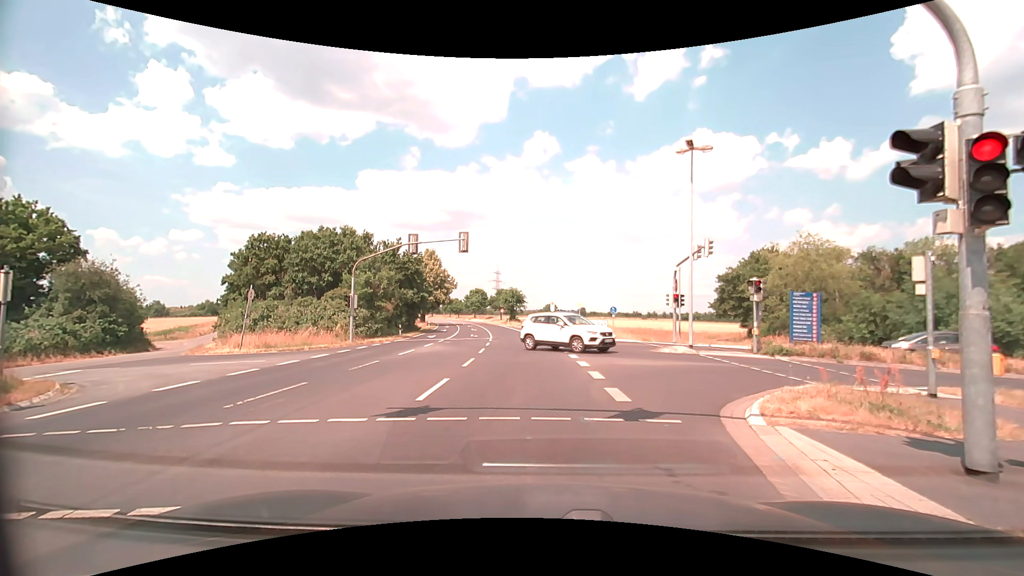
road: secondary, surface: asphalt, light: Day
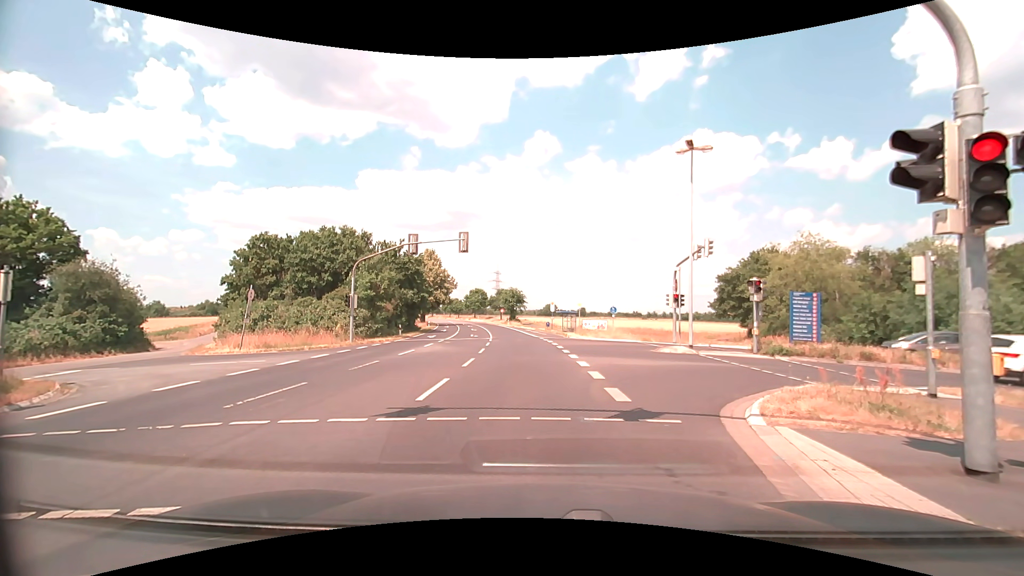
(0.0, 0.0) m; 0°
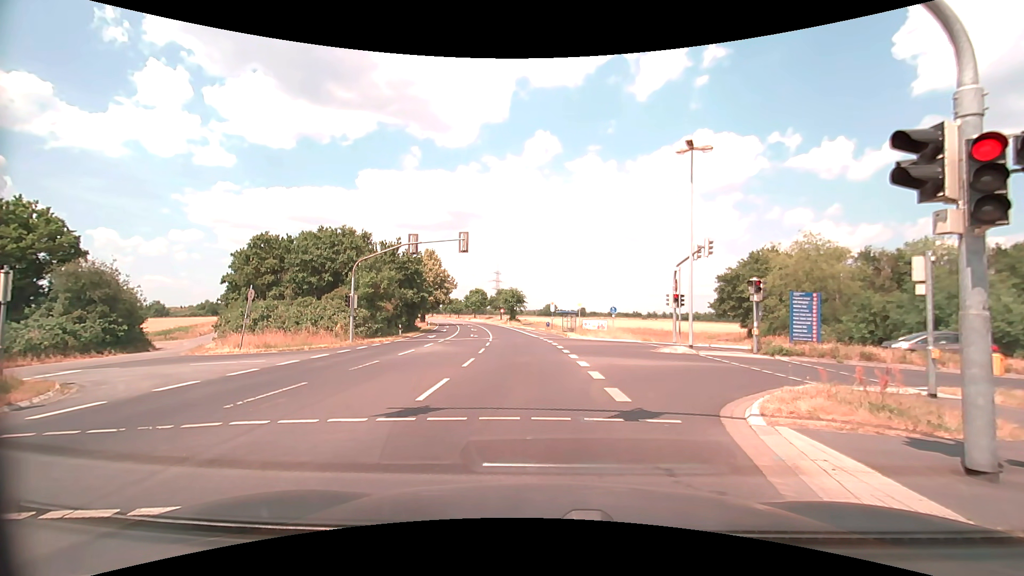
(0.0, 0.0) m; 0°
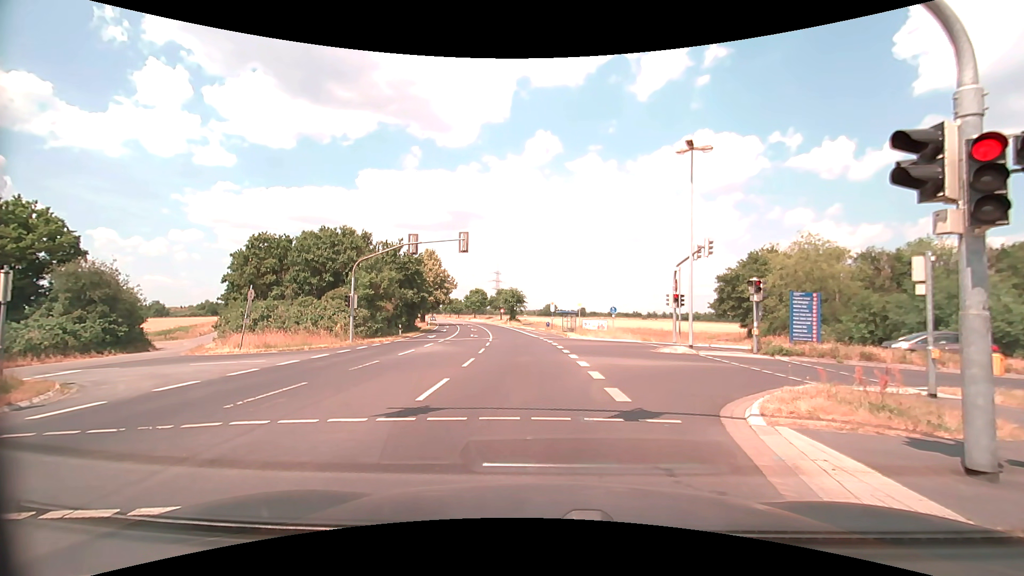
(0.0, 0.0) m; 0°
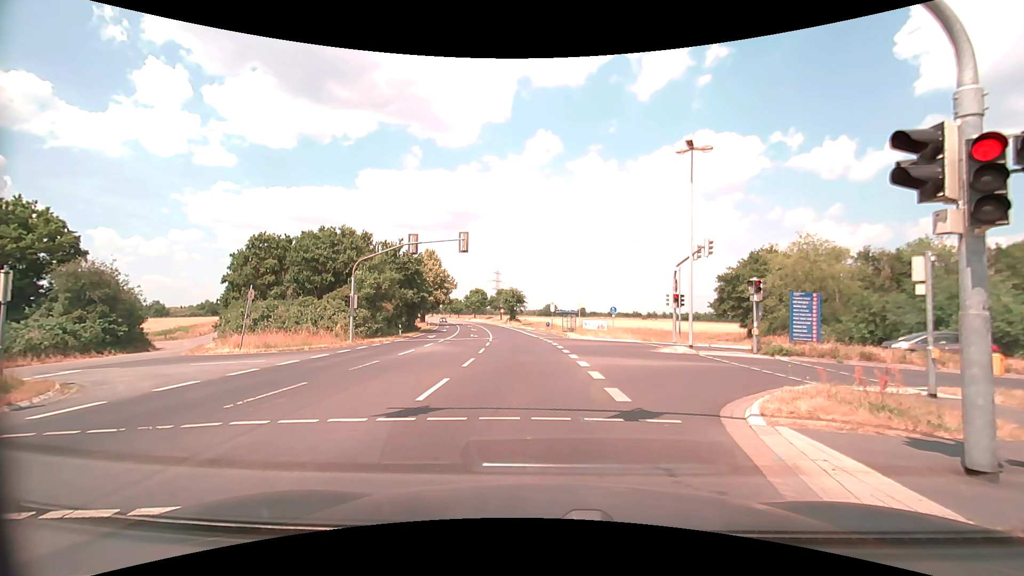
(0.0, 0.0) m; 0°
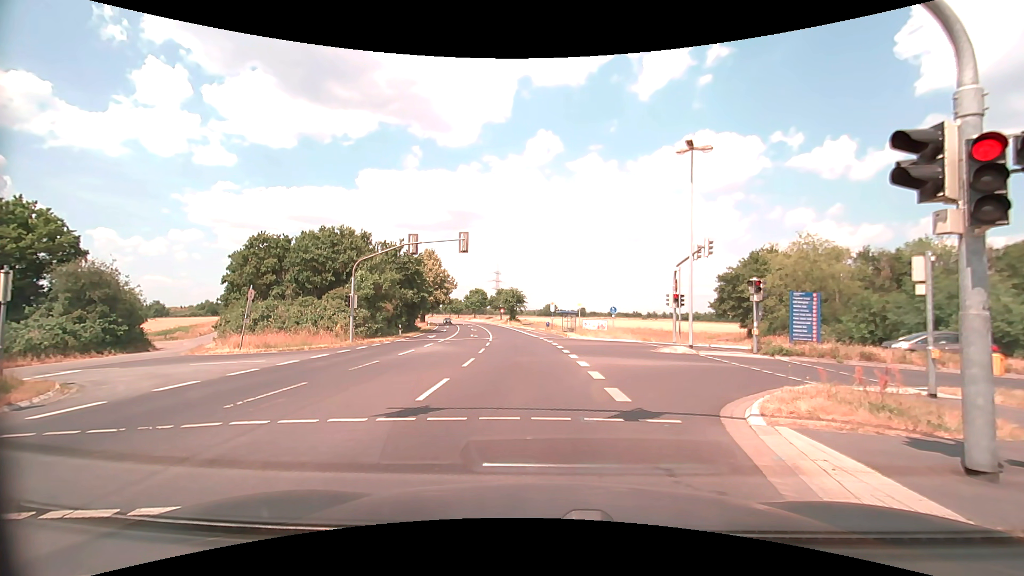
(0.0, 0.0) m; 0°
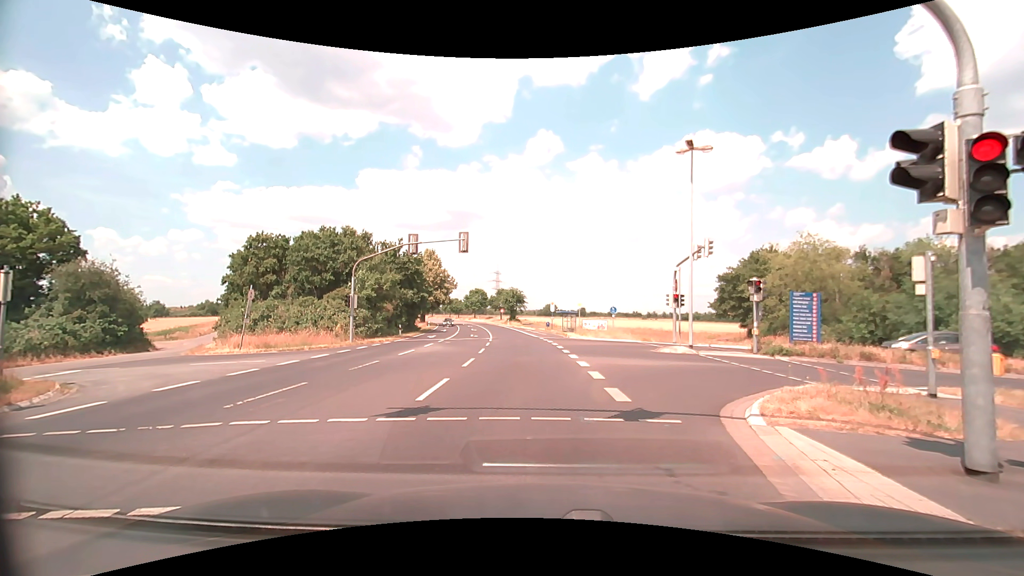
(0.0, 0.0) m; 0°
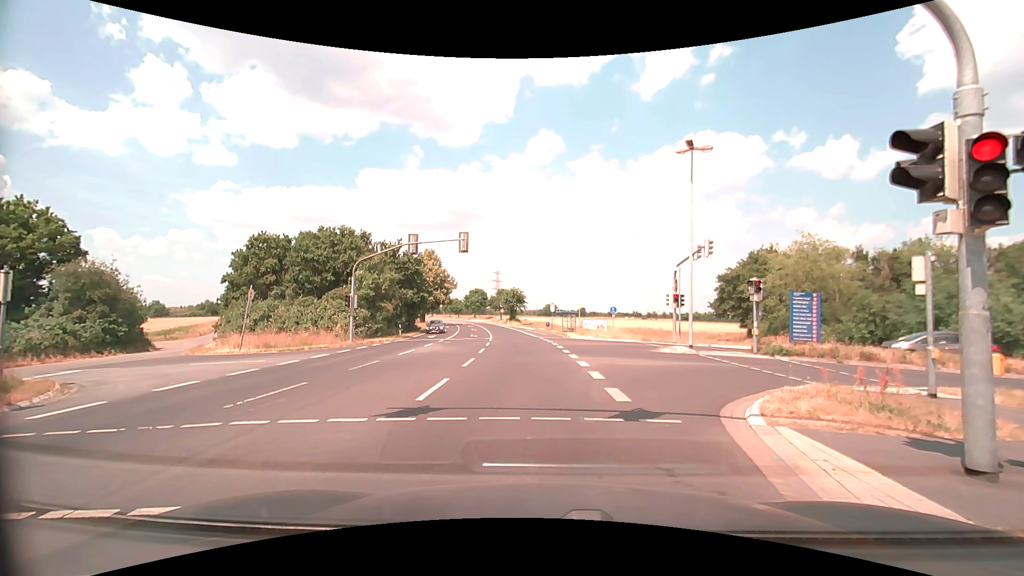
(0.0, 0.0) m; 0°
(0, +10) (-1, +20) (-2, +30) (-3, +40) (-4, +50) (-5, +60) (-7, +70) (-9, +79) (-11, +89) (-13, +99) m
